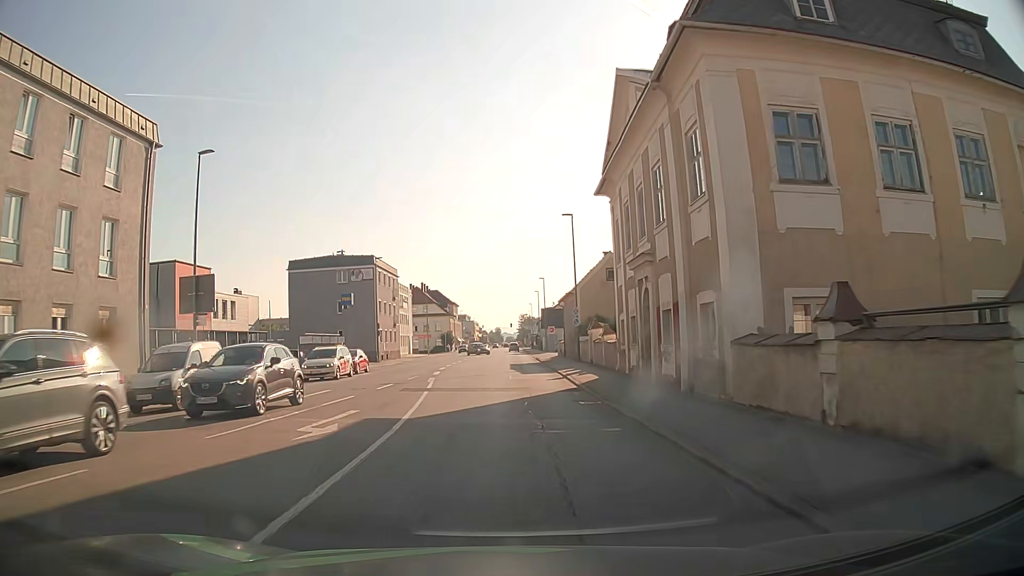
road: tertiary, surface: asphalt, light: Day
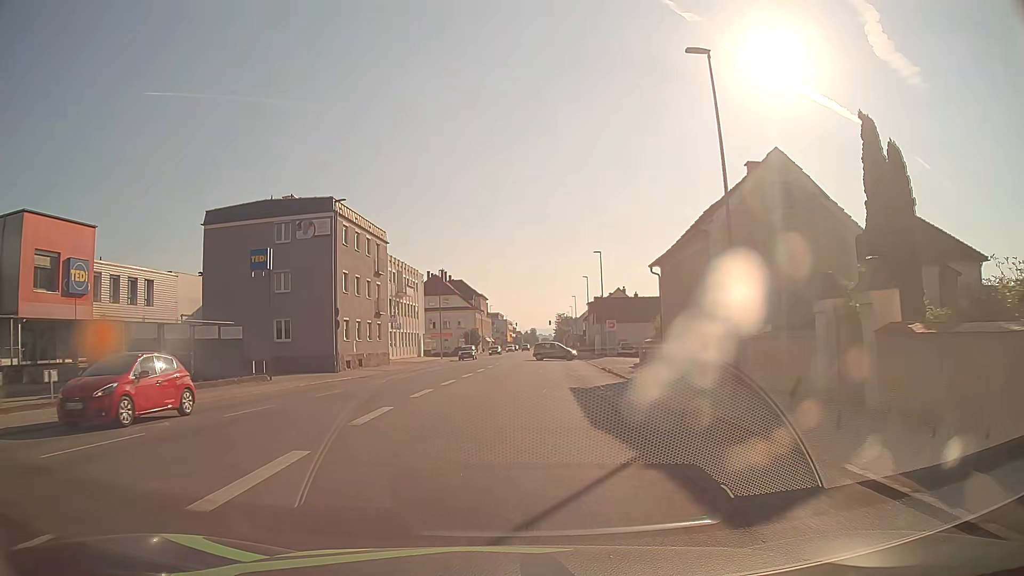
(-0.4, +27.2) m; -3°
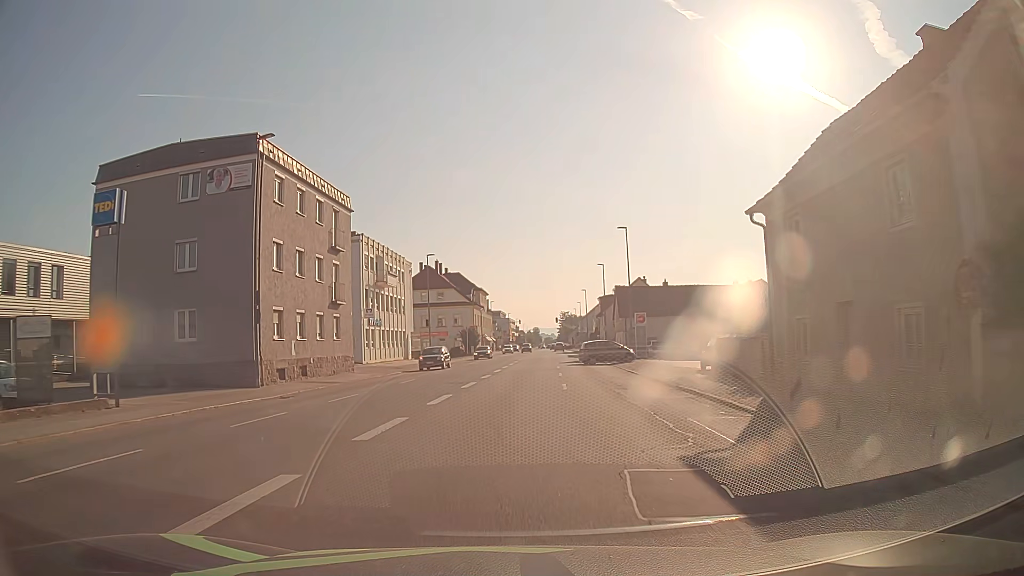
(0.0, +13.5) m; 0°
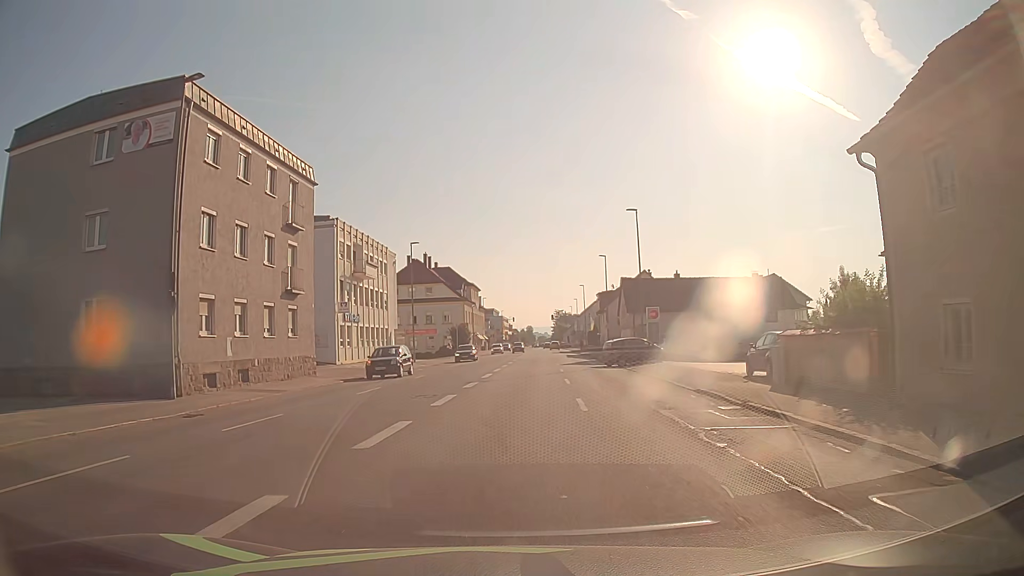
(0.0, +6.9) m; +1°
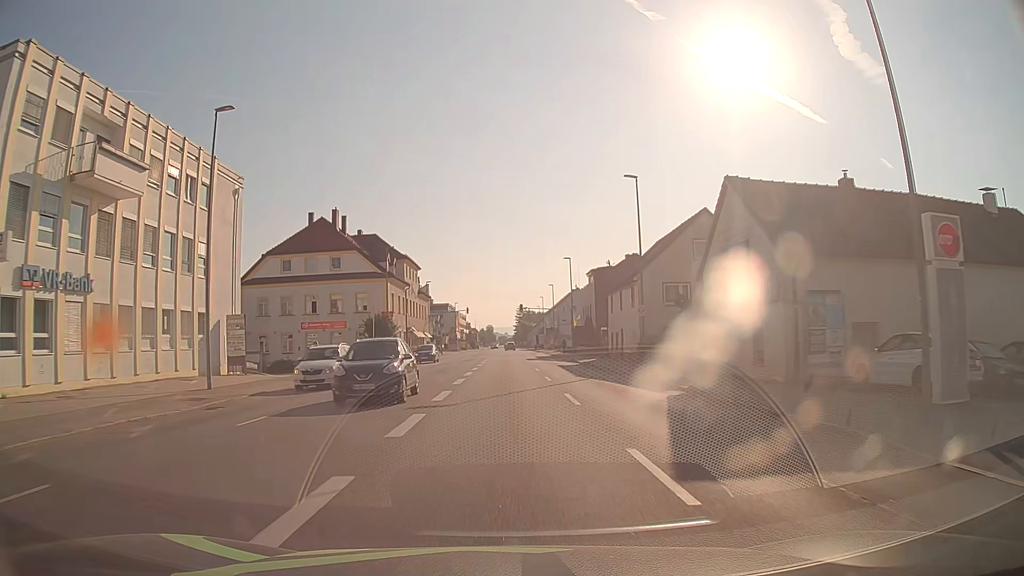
(+1.0, +35.2) m; +3°
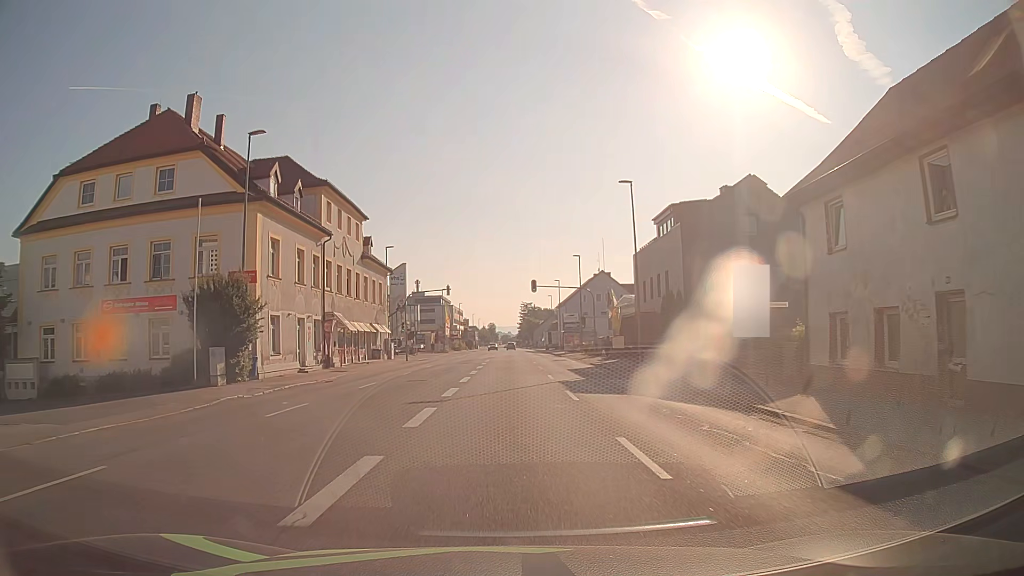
(-0.1, +34.8) m; 0°
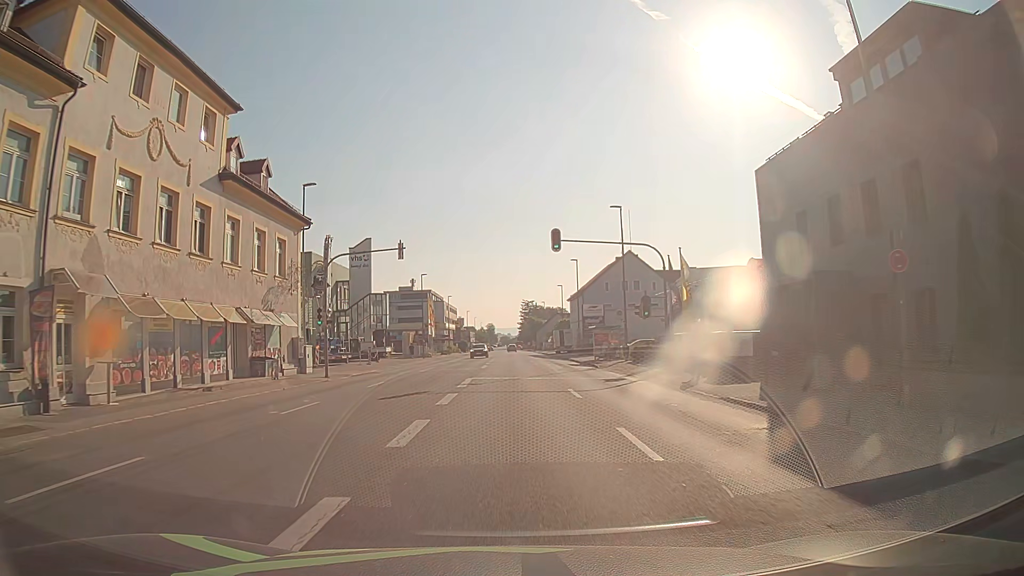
(-0.1, +26.2) m; 0°
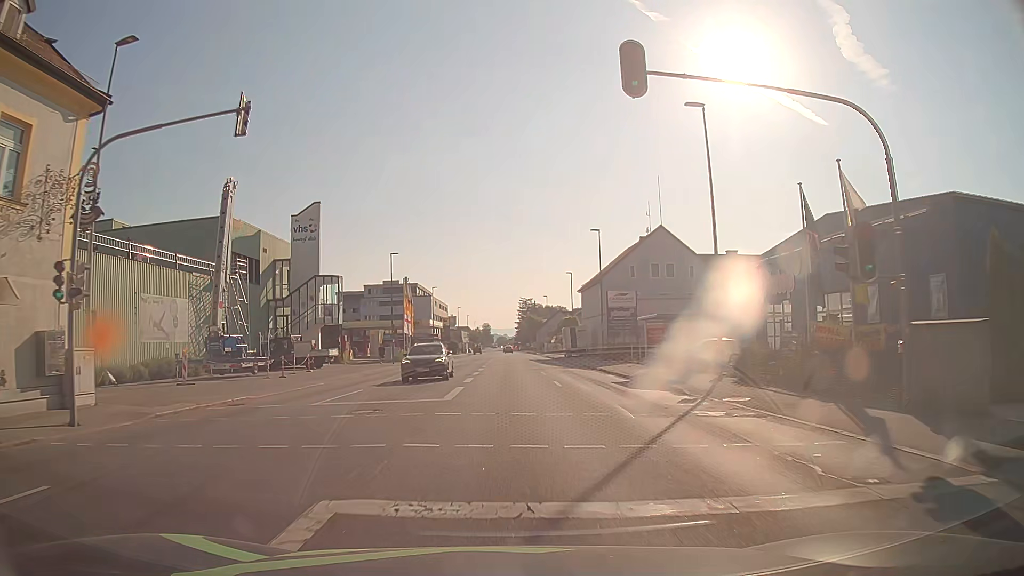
(+0.1, +20.3) m; +1°
(0, +10) (0, +20) (0, +30) (0, +40) (0, +50) (0, +60) (0, +70) (0, +80) (0, +90) (0, +100) m
